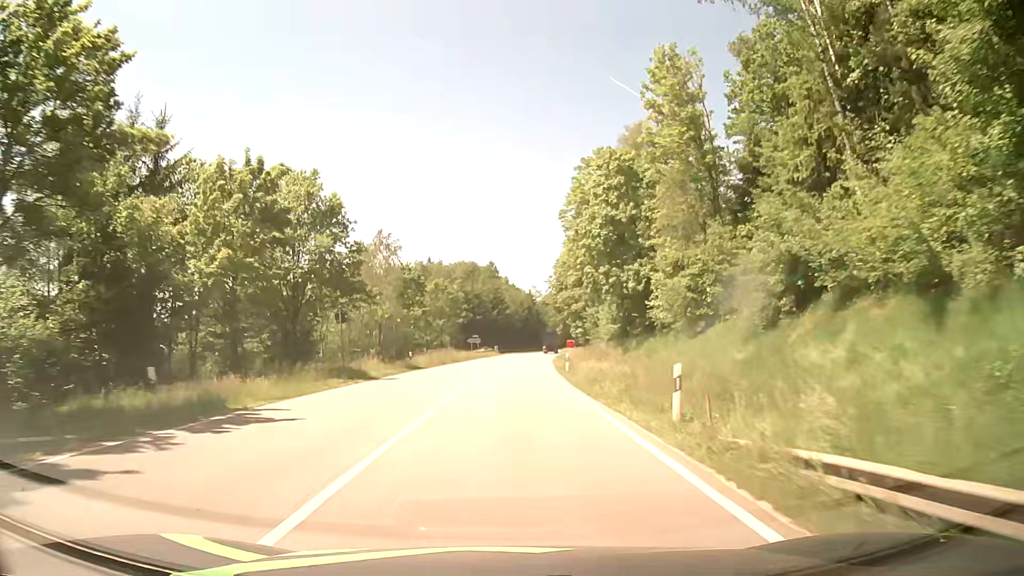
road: secondary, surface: asphalt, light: Day
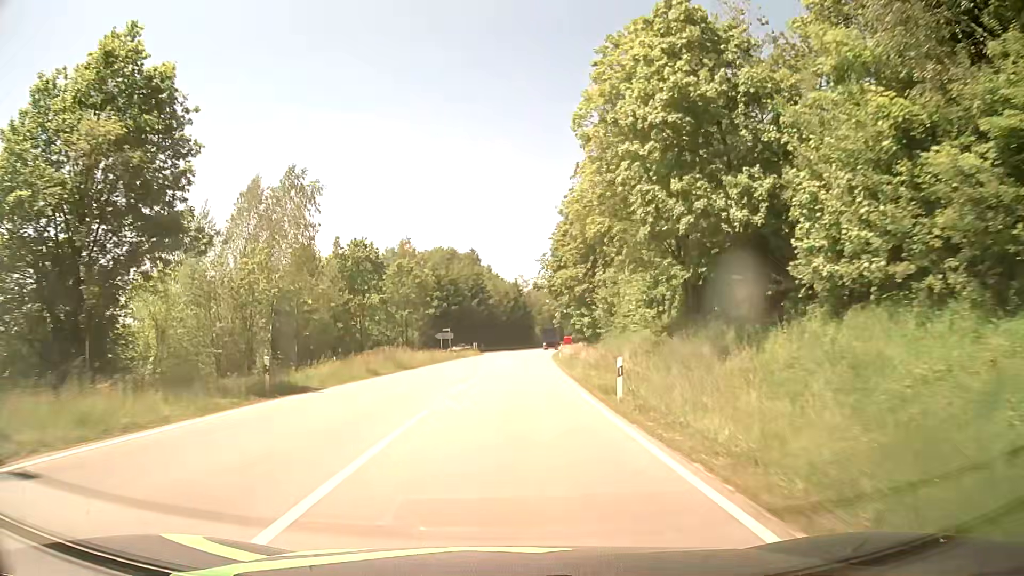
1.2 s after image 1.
(+0.2, +21.6) m; +1°
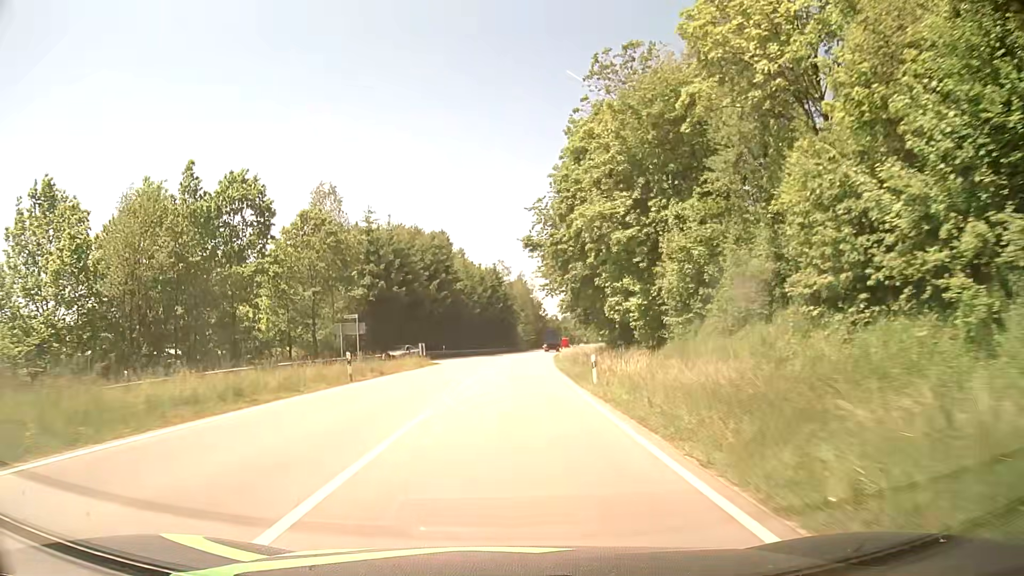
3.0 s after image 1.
(+0.4, +32.4) m; +1°
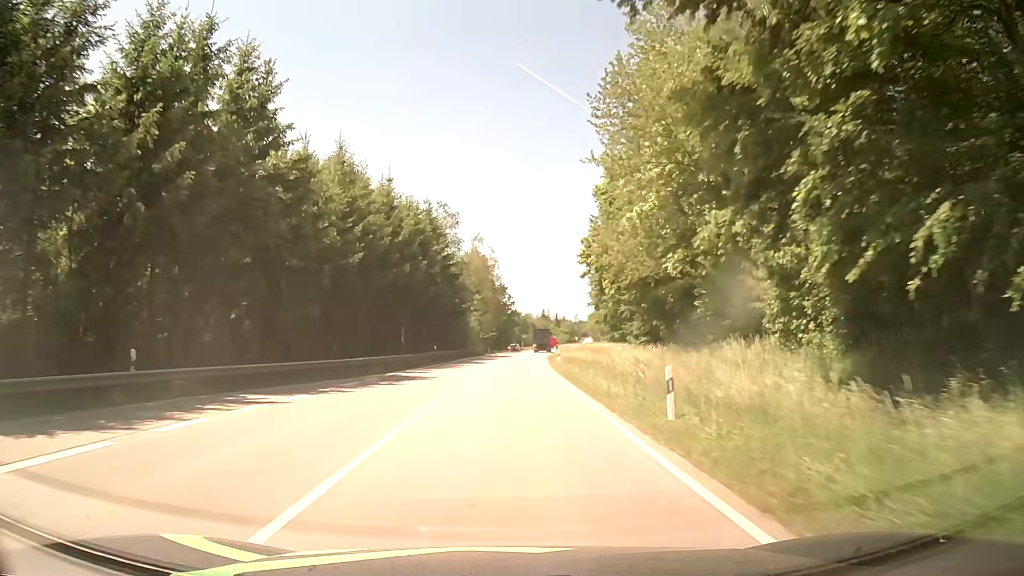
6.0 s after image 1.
(+1.7, +53.9) m; +4°
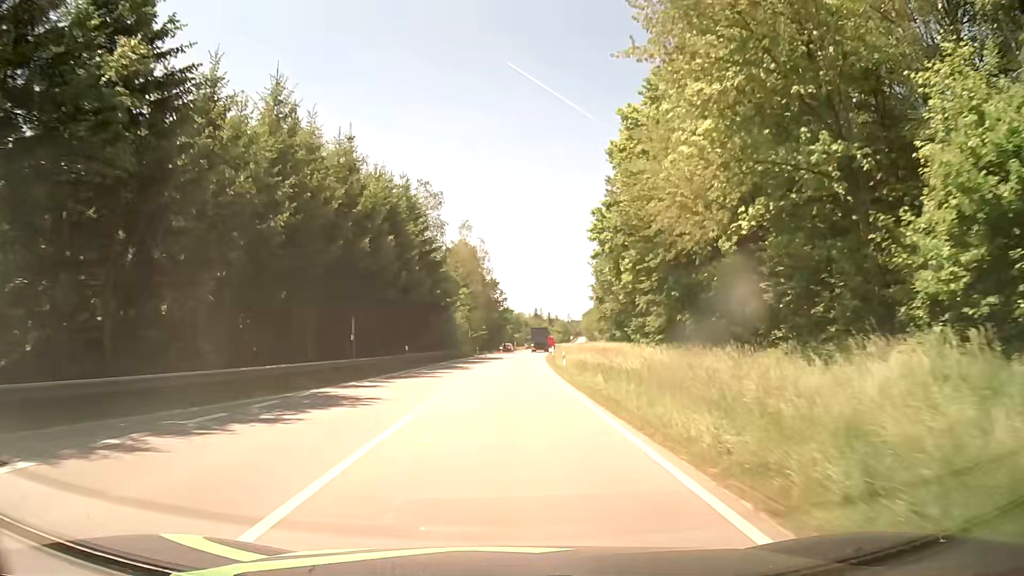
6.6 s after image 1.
(+0.1, +10.8) m; +1°
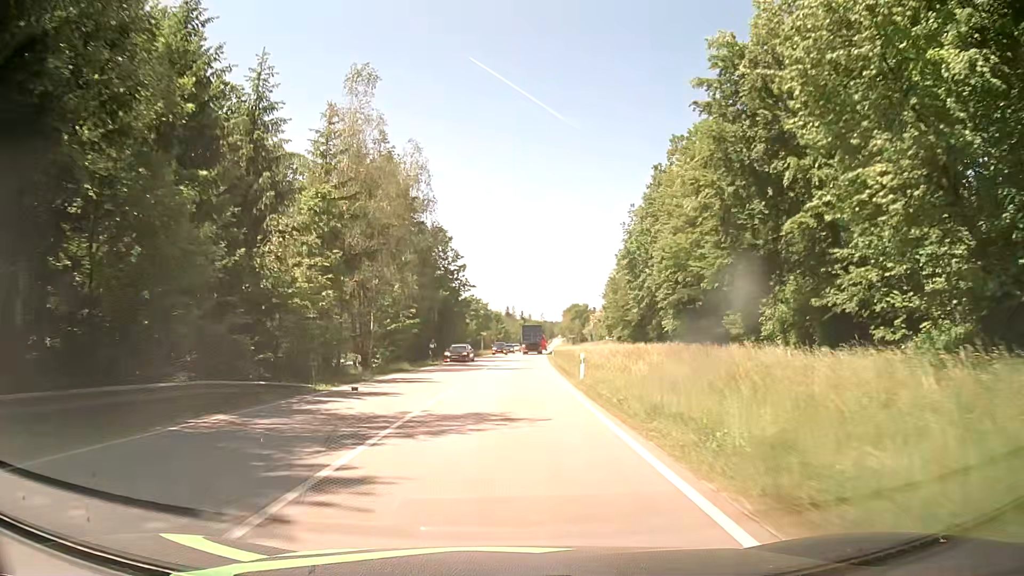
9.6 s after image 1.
(+1.0, +54.0) m; +3°
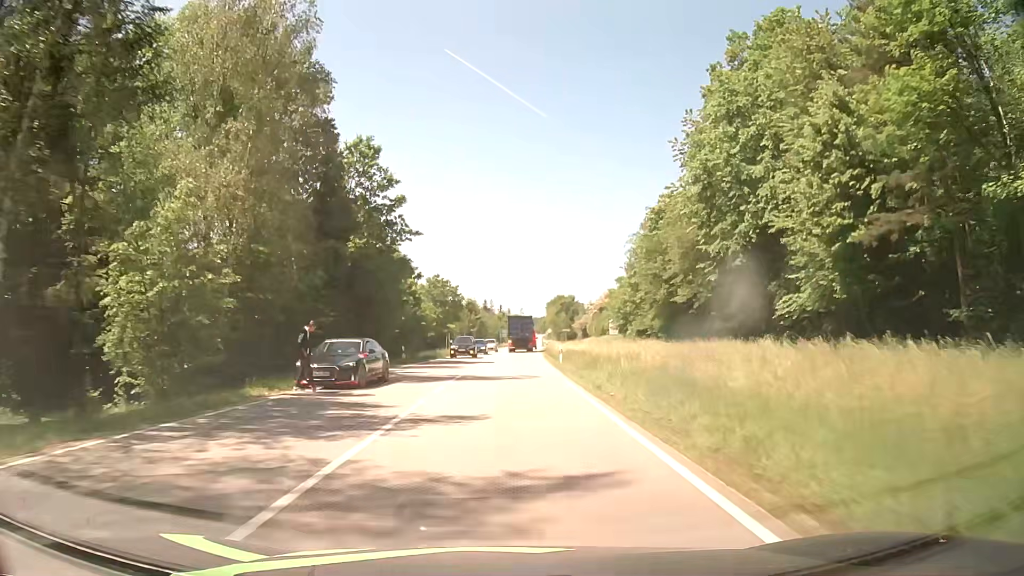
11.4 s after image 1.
(+0.2, +31.9) m; +1°
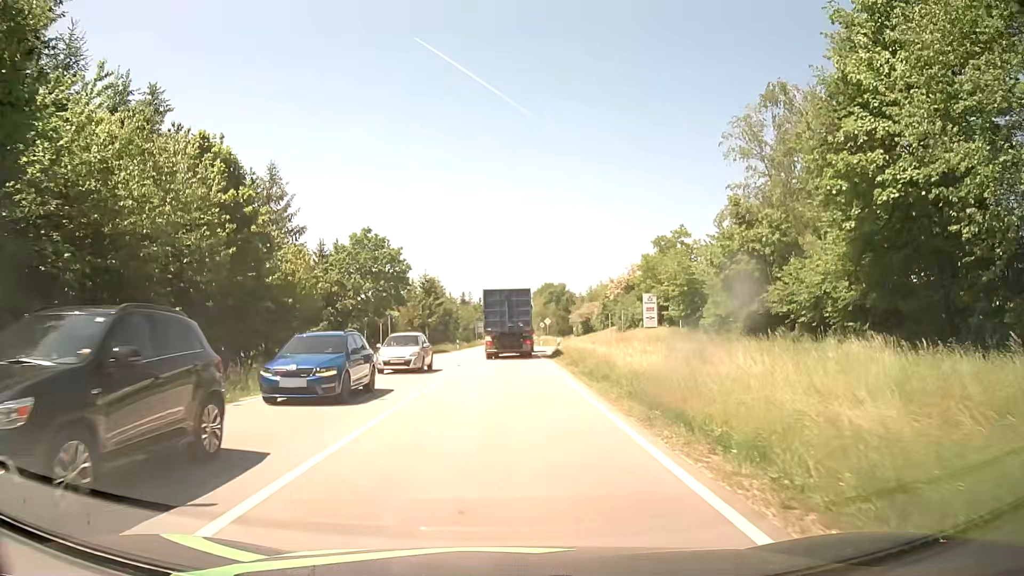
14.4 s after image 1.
(+0.8, +39.8) m; +2°
